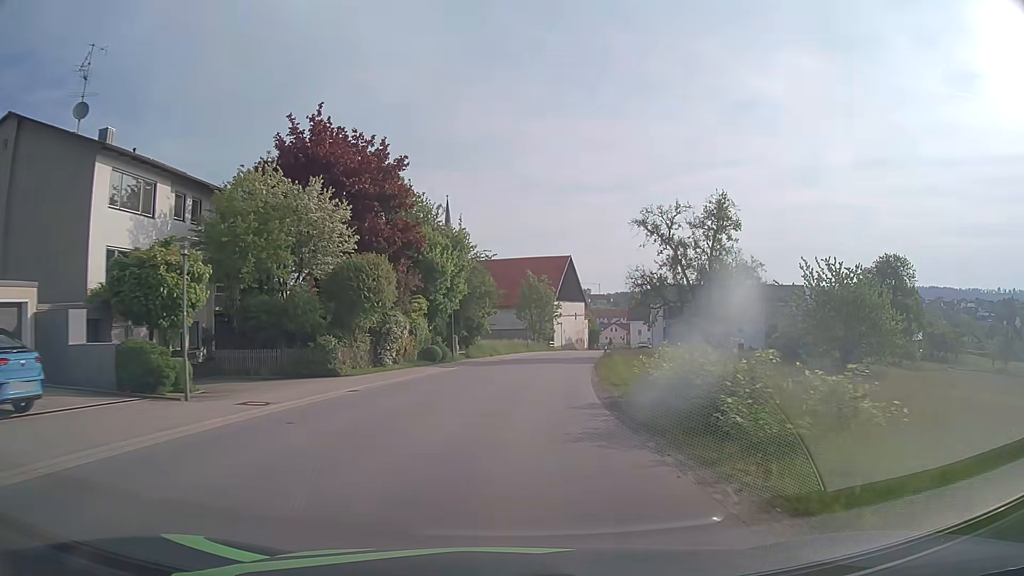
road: tertiary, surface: asphalt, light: Day
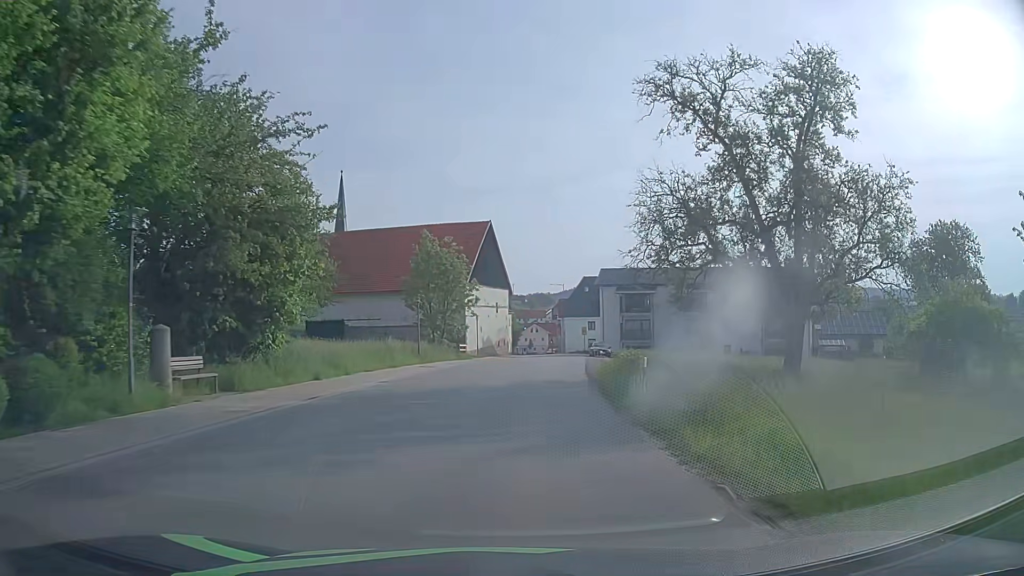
(+1.9, +30.7) m; +7°
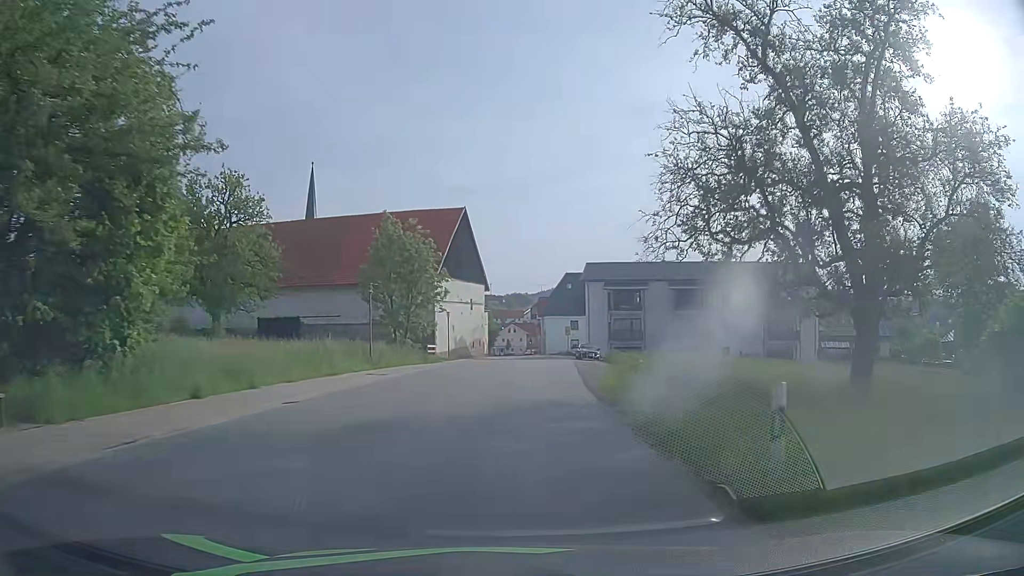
(+0.1, +7.5) m; +2°
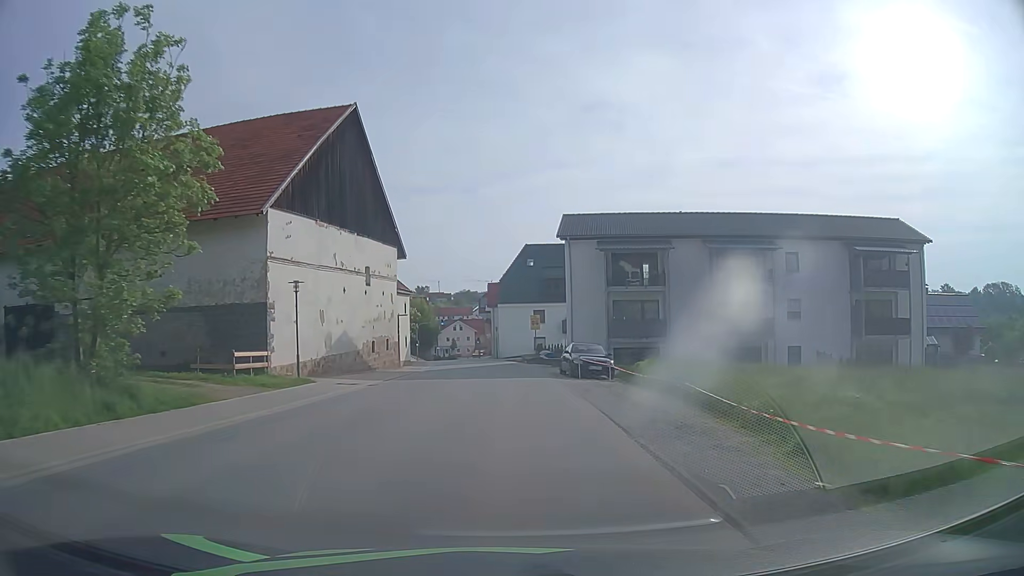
(+1.4, +28.8) m; +4°
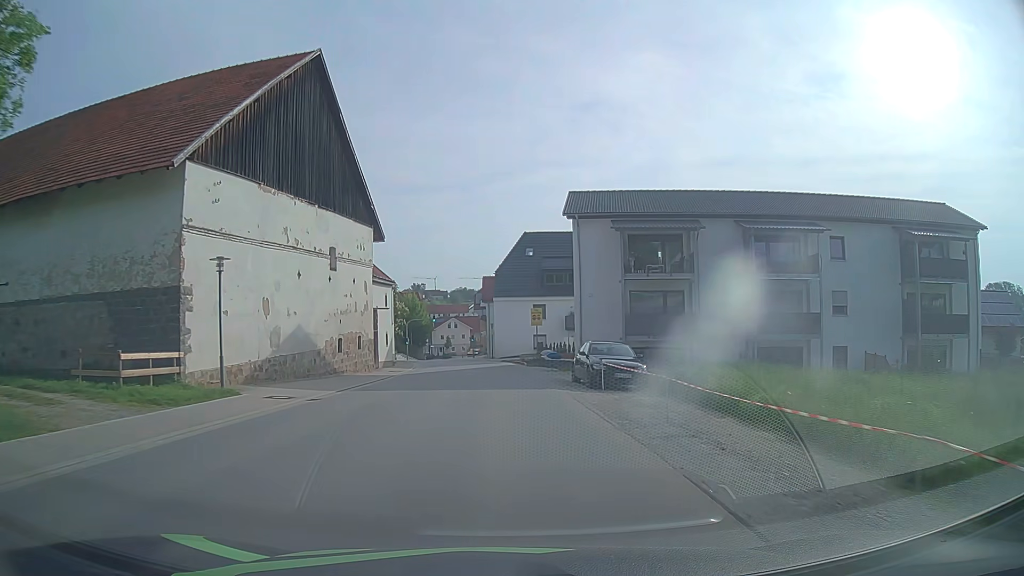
(0.0, +7.0) m; 0°
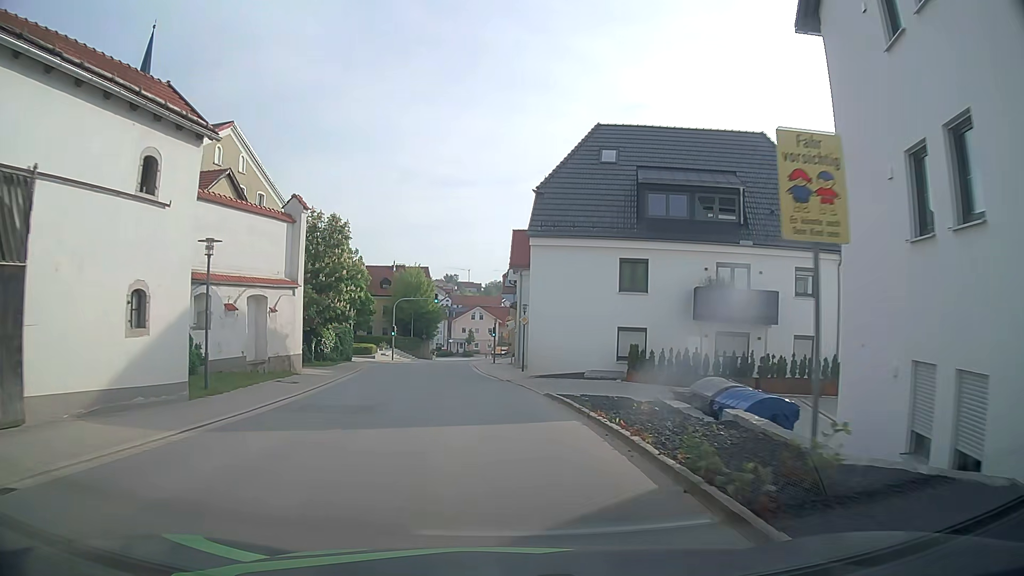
(-0.6, +33.7) m; -3°
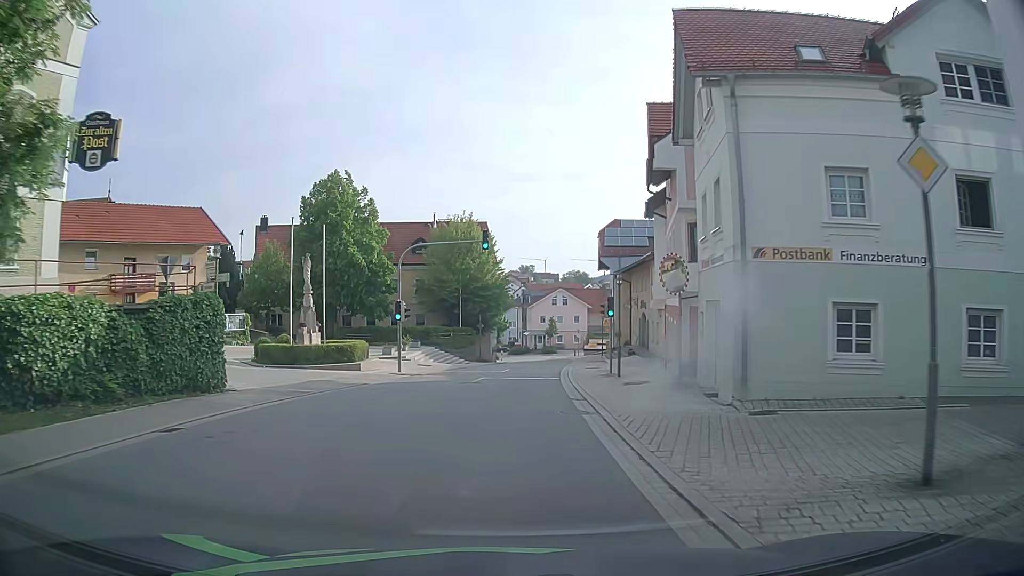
(-2.3, +32.3) m; -7°
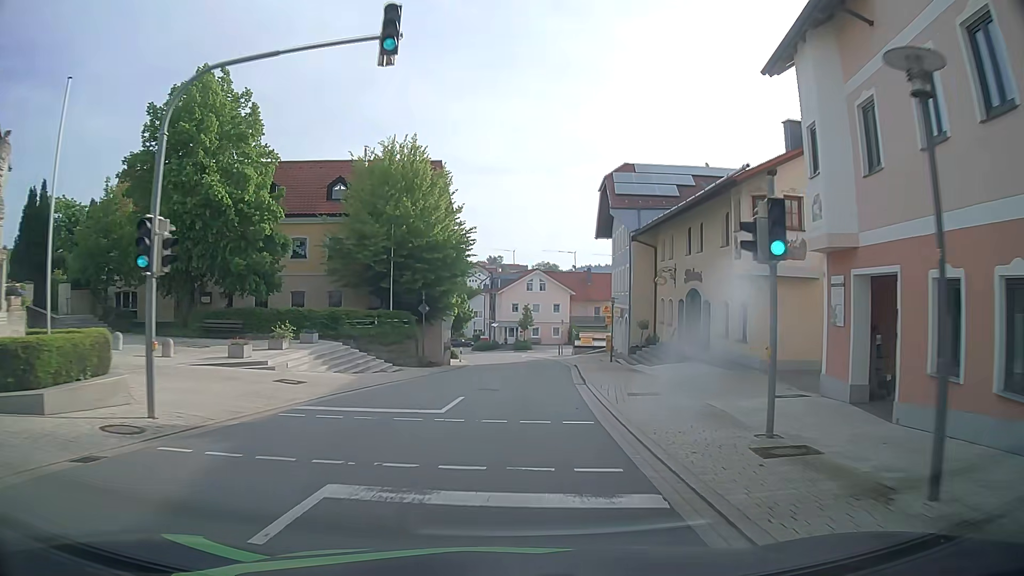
(+0.2, +20.2) m; +3°
(0, +10) (+1, +20) (+1, +30) (+1, +40) (+1, +50) (0, +60) (-3, +70) (-6, +79) (-9, +89) (-13, +98) m
